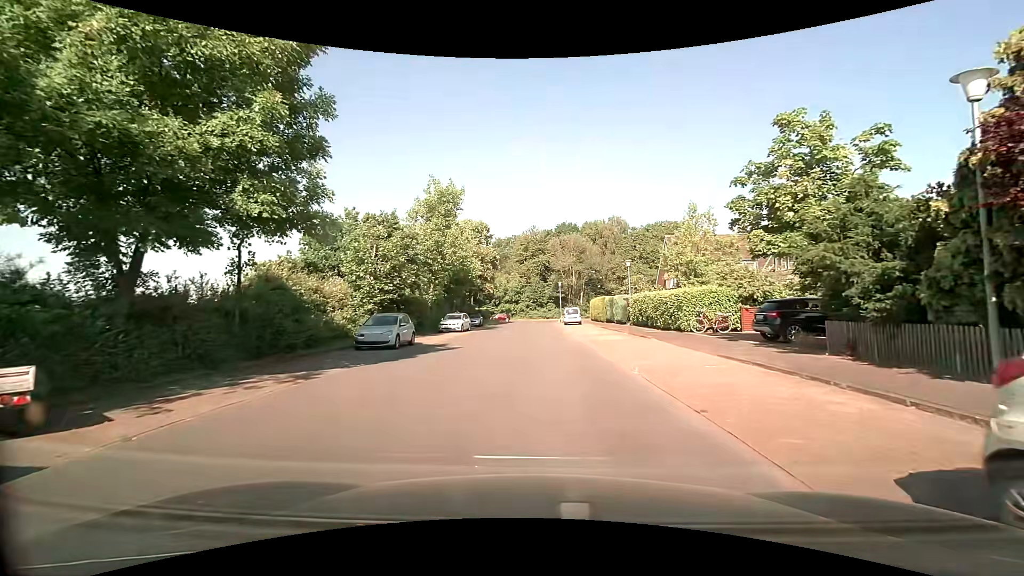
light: Day
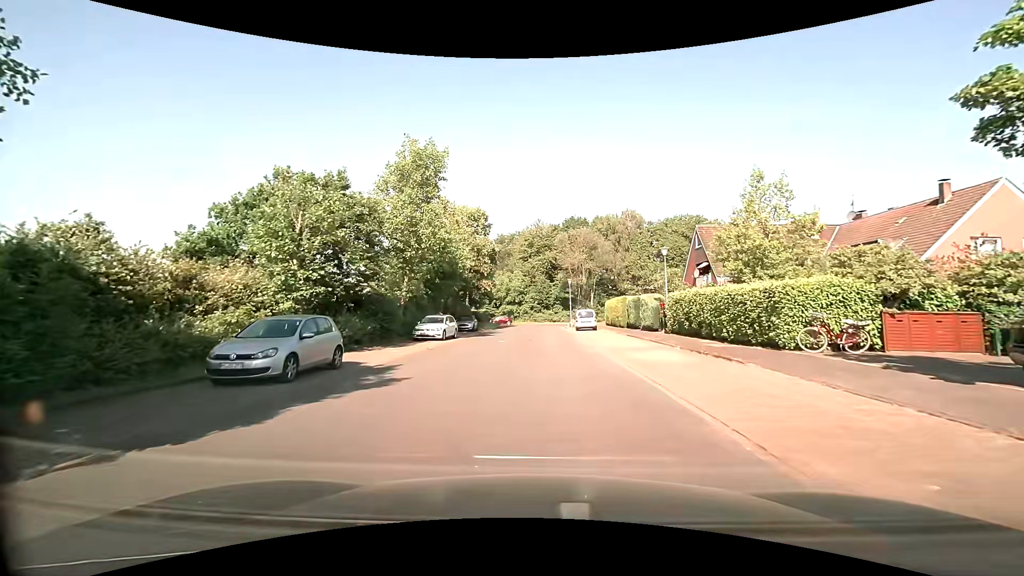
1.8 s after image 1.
(-0.1, +9.3) m; 0°
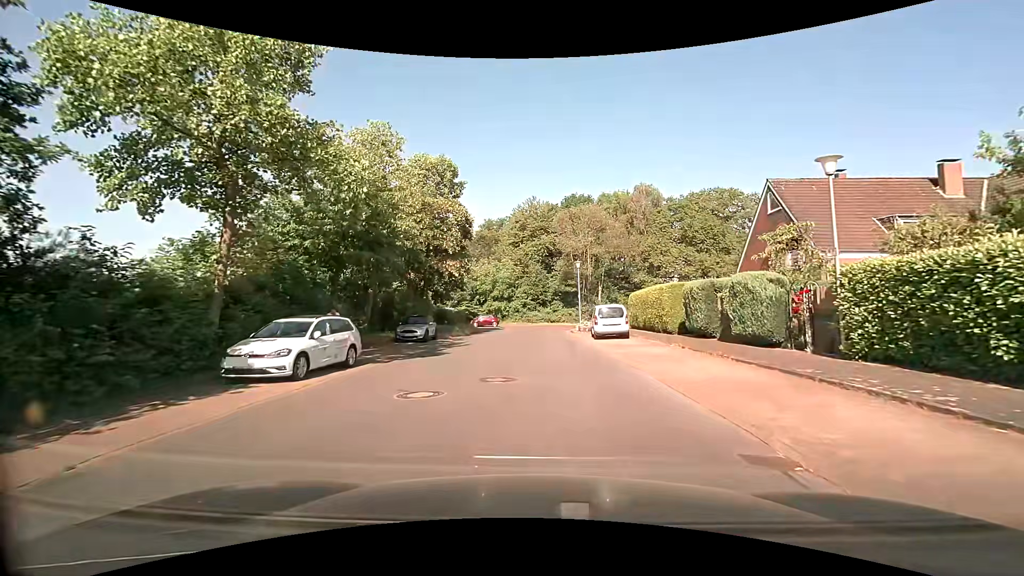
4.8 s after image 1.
(-0.1, +17.0) m; 0°
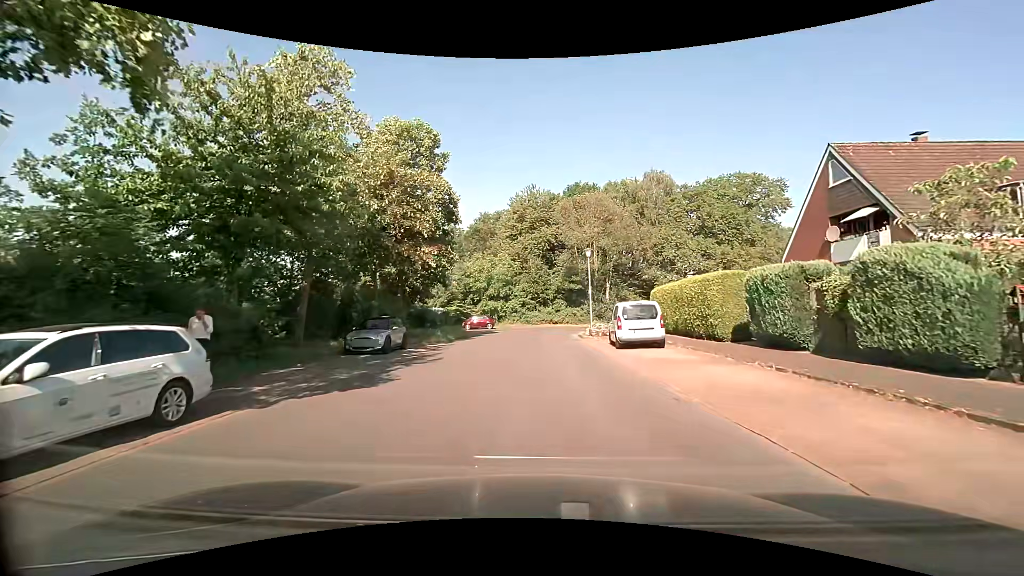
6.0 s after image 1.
(0.0, +7.1) m; +1°
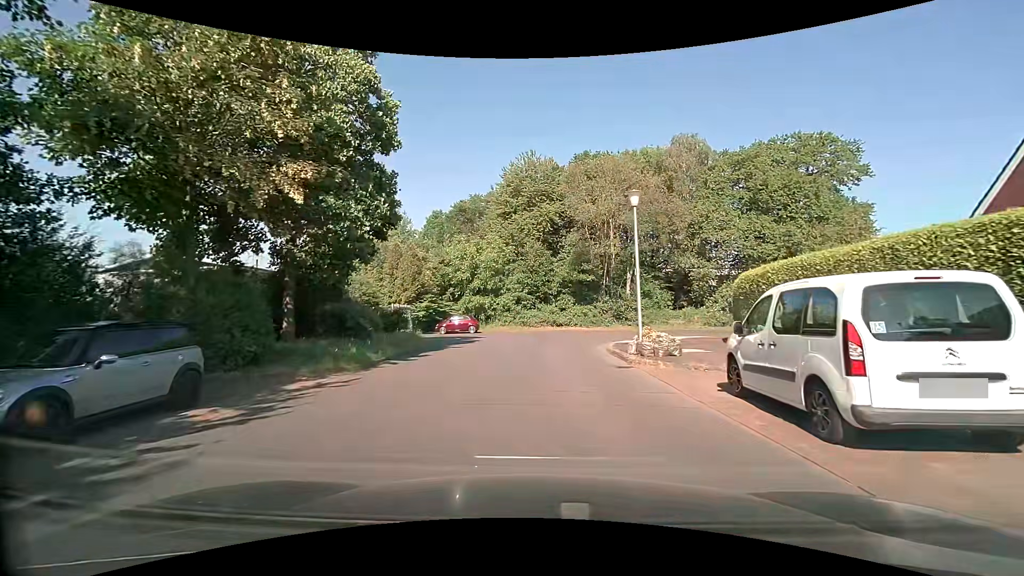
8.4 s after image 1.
(-0.2, +13.7) m; -1°
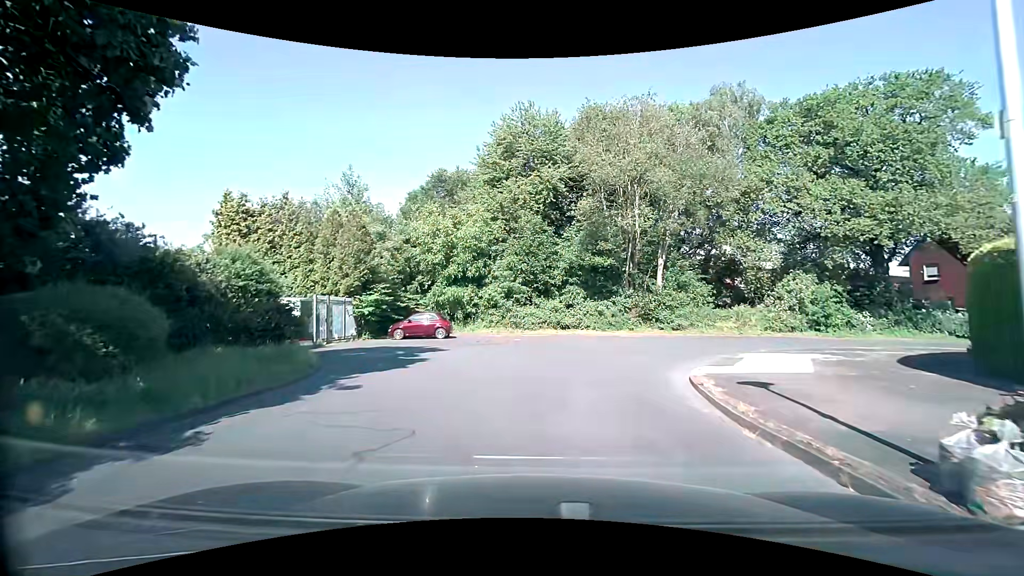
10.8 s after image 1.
(+0.1, +12.1) m; 0°
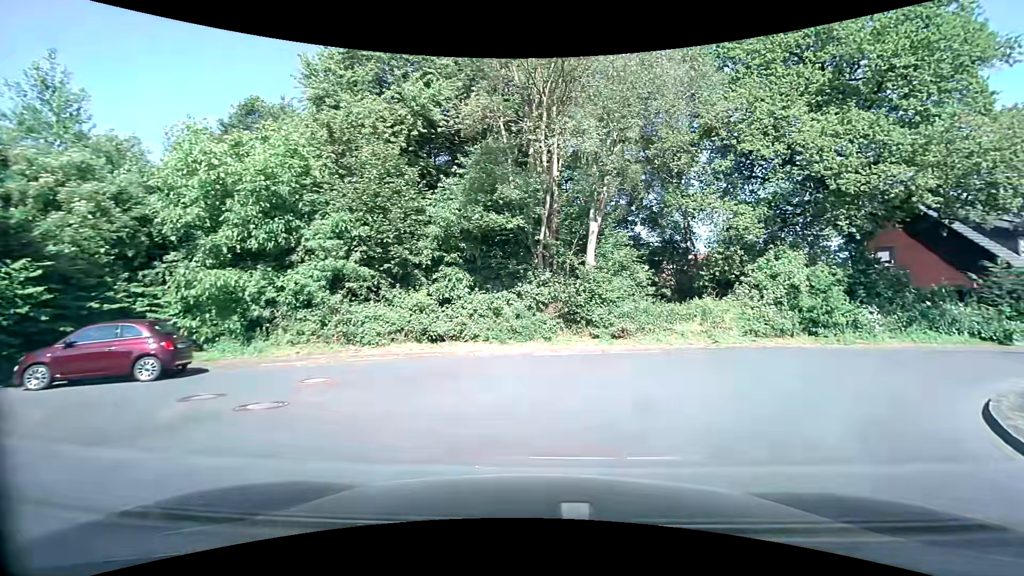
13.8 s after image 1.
(+0.9, +13.9) m; +13°
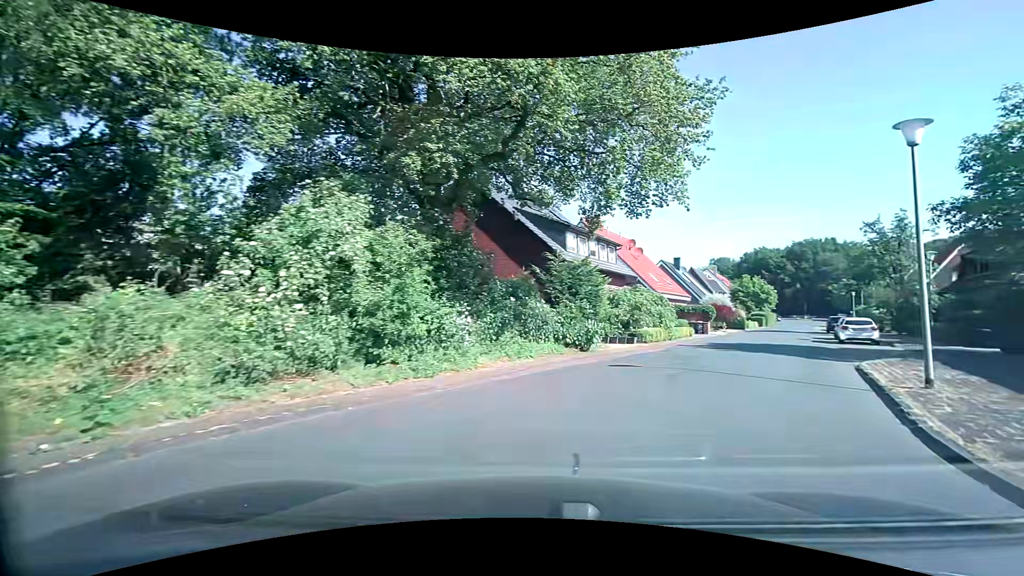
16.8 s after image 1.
(+5.2, +12.7) m; +47°
(+3, +10) (+7, +18) (+12, +27) (+17, +36) (+22, +45) (+27, +53) (+31, +62) (+36, +71) (+41, +80) (+46, +89) m
